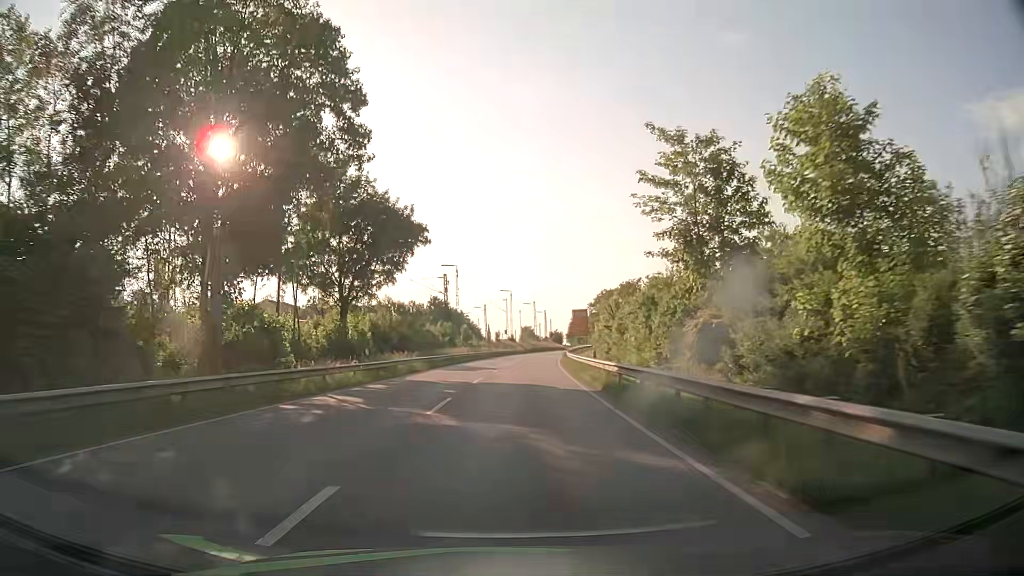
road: primary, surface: asphalt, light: Day
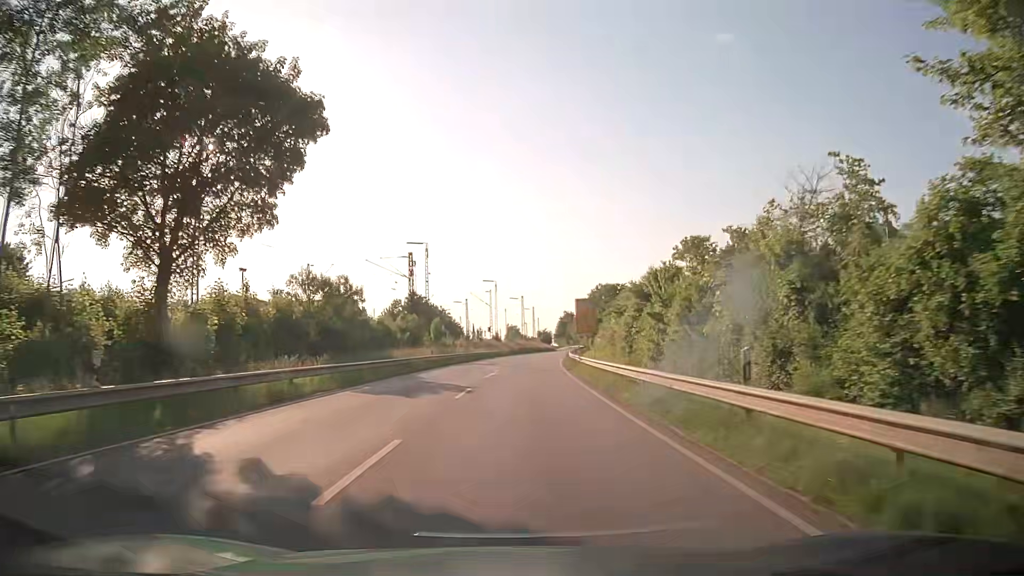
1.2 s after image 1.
(+0.3, +19.9) m; +1°
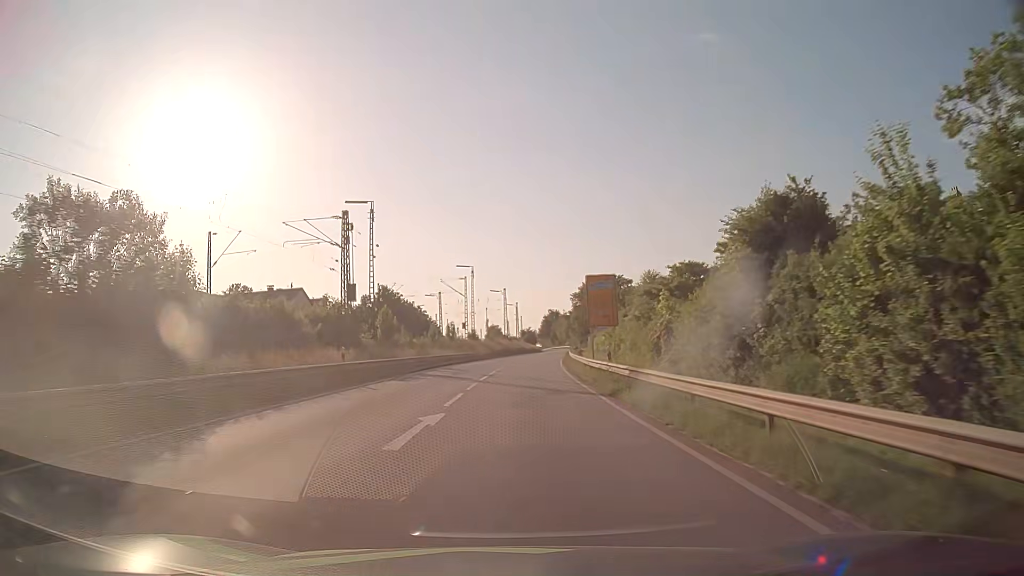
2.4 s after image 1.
(+0.3, +21.1) m; +1°
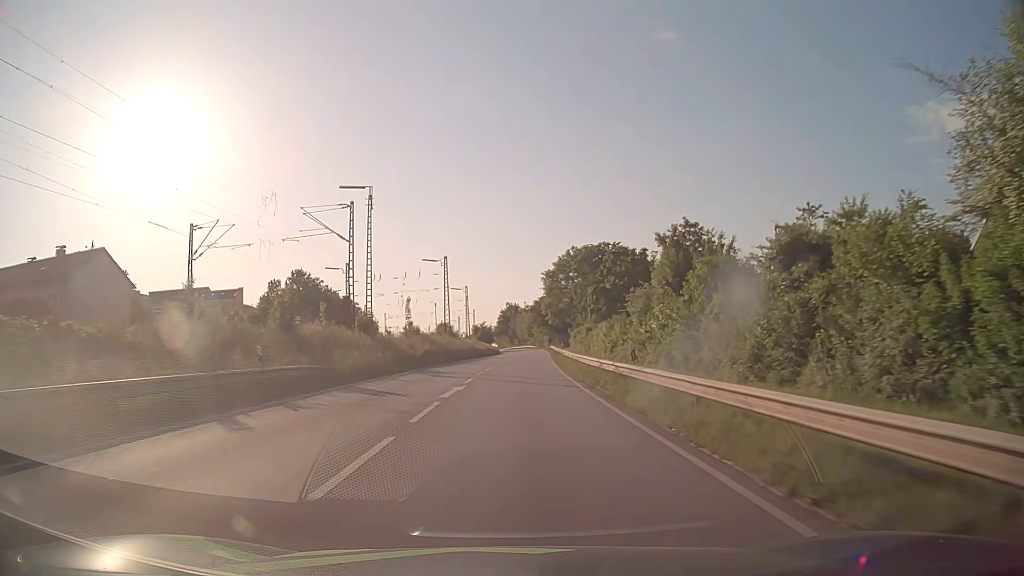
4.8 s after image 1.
(+1.5, +45.7) m; +4°
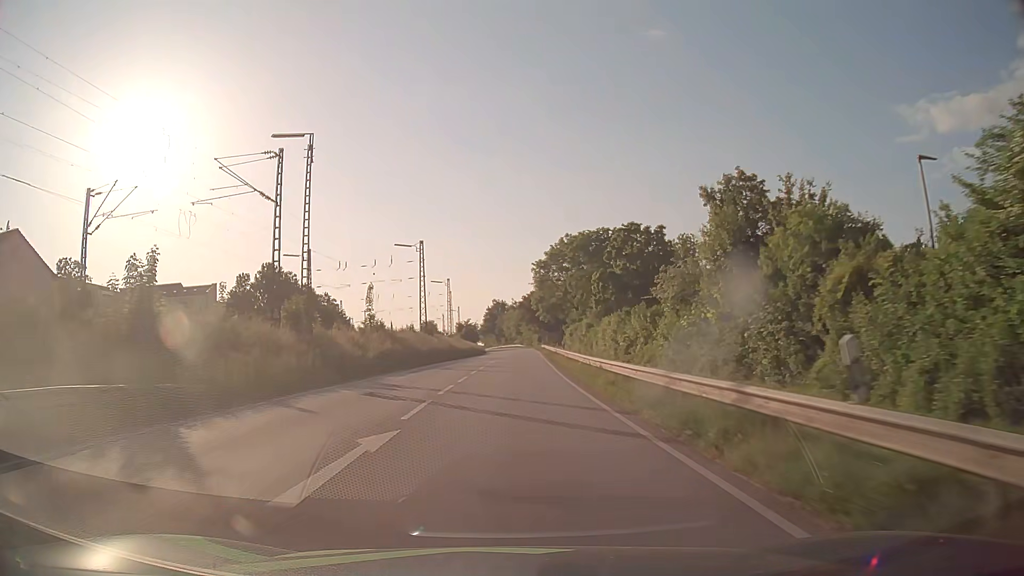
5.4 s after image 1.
(+0.2, +11.8) m; +2°
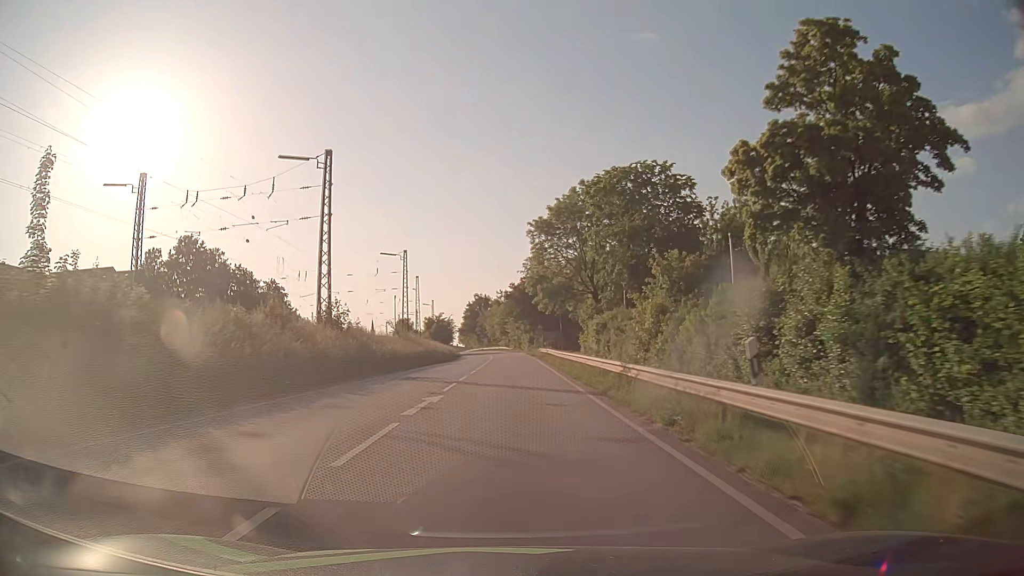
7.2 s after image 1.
(+0.2, +34.4) m; +1°
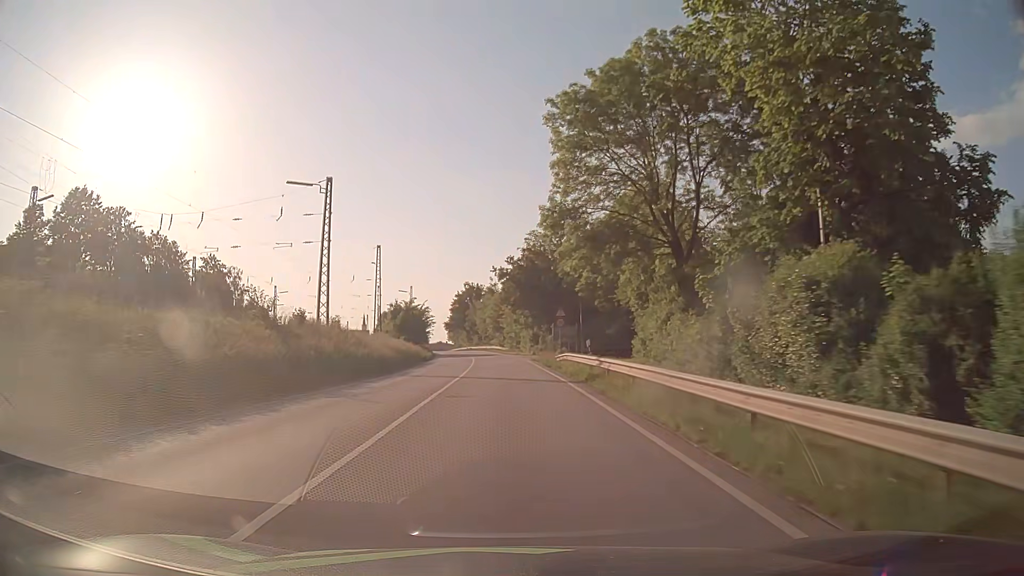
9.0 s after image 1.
(+0.1, +33.3) m; 0°
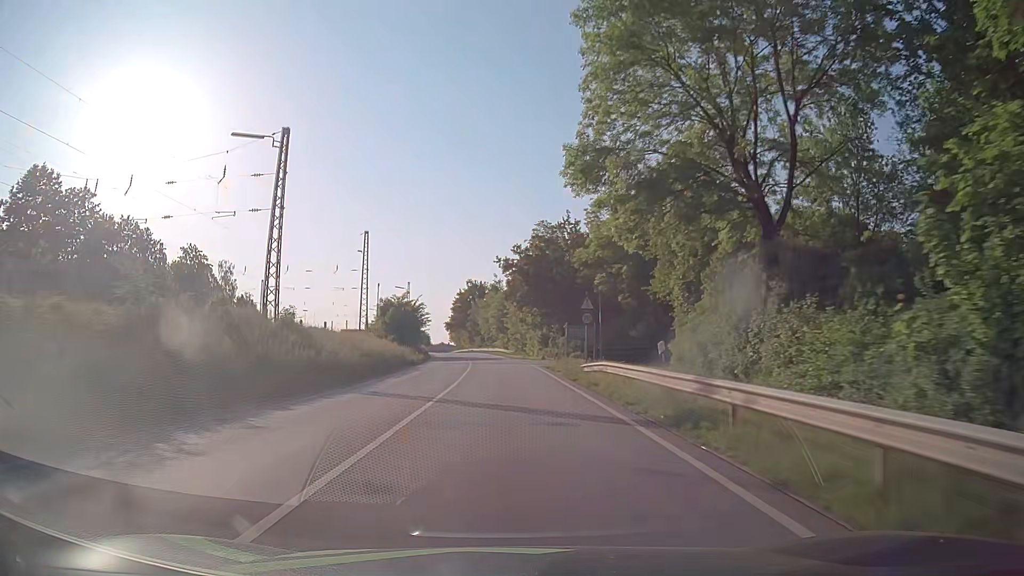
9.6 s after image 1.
(0.0, +11.0) m; 0°
(0, +10) (0, +20) (0, +30) (-1, +40) (-1, +50) (-1, +60) (-2, +70) (-3, +80) (-4, +90) (-5, +100) m
